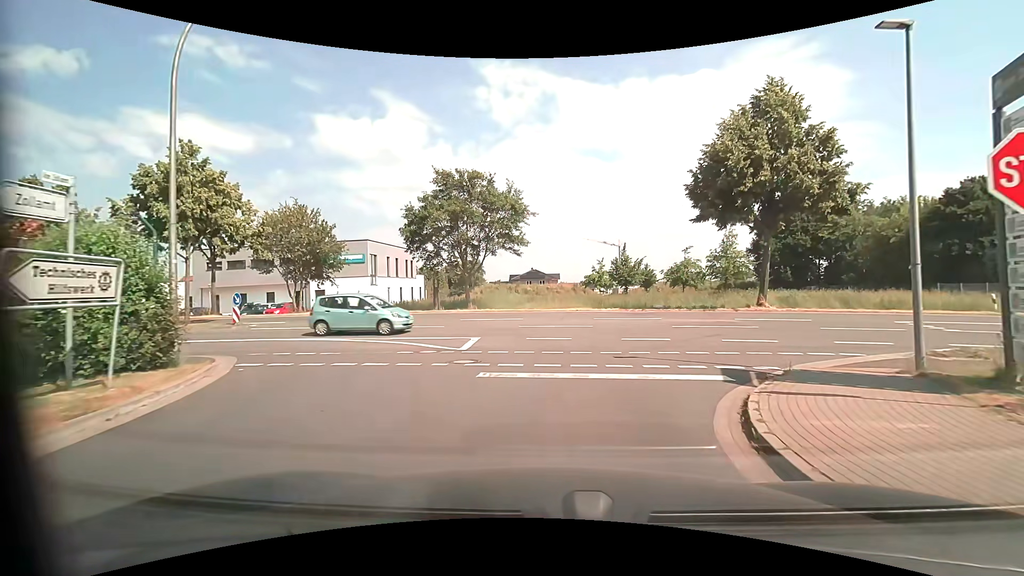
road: residential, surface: asphalt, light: Day
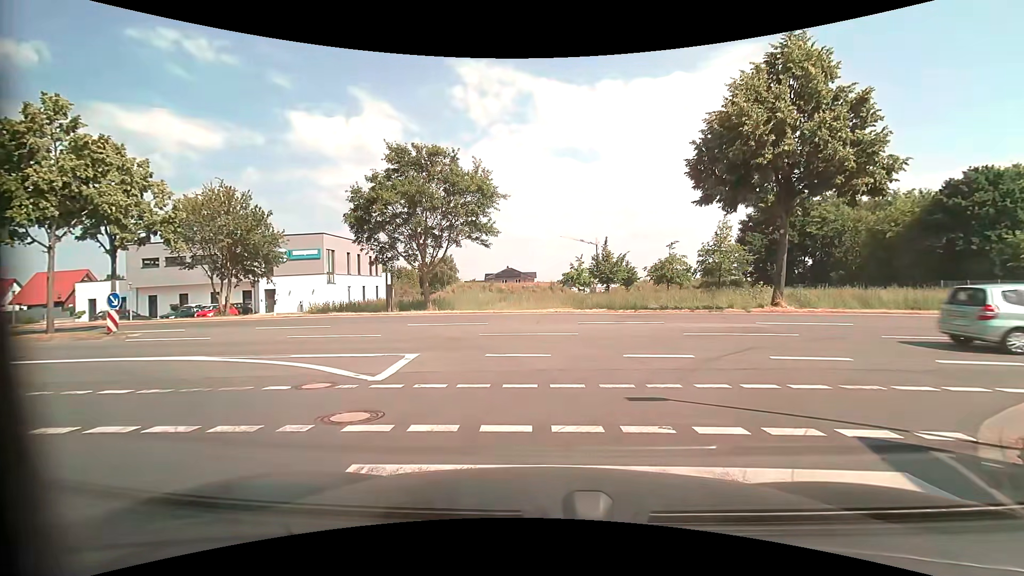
(+0.1, +4.7) m; +4°
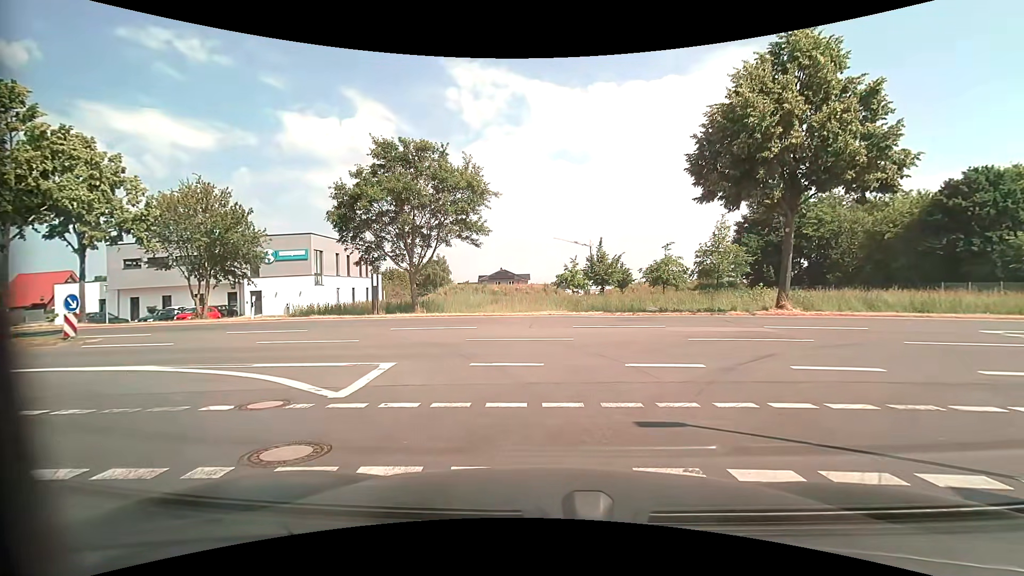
(0.0, +1.1) m; +1°
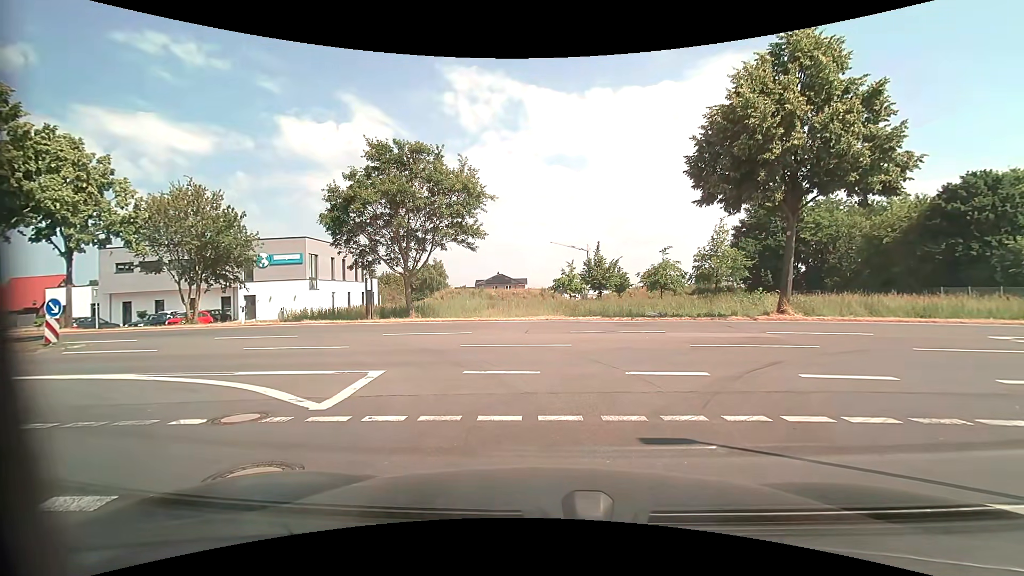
(0.0, +0.4) m; 0°
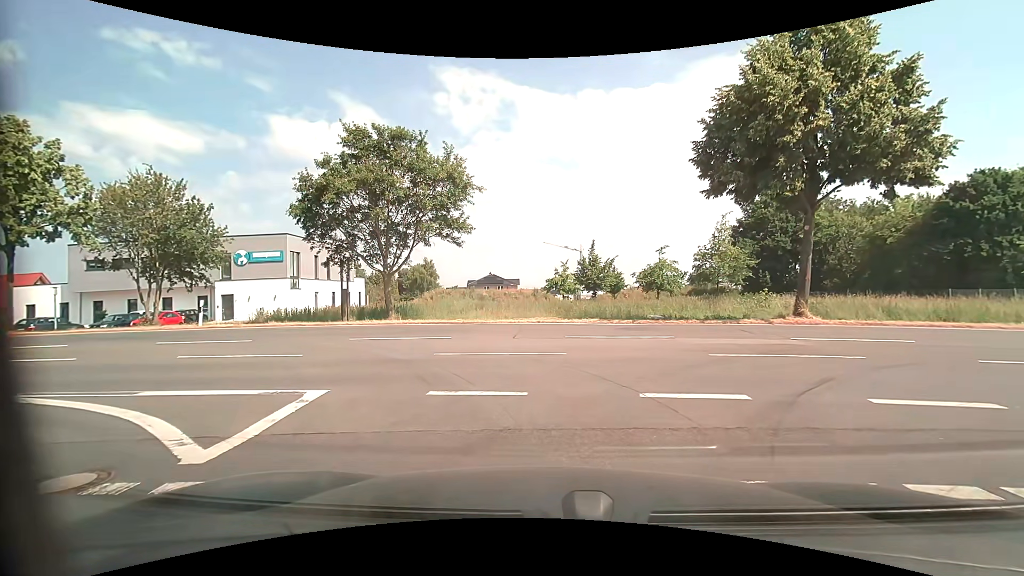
(0.0, +2.3) m; +2°
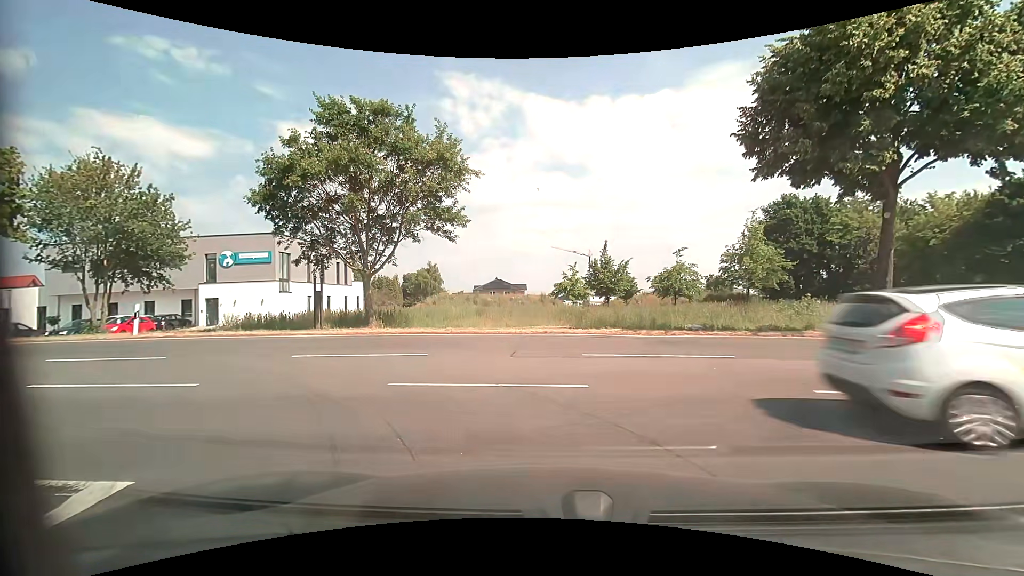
(0.0, +3.8) m; 0°
